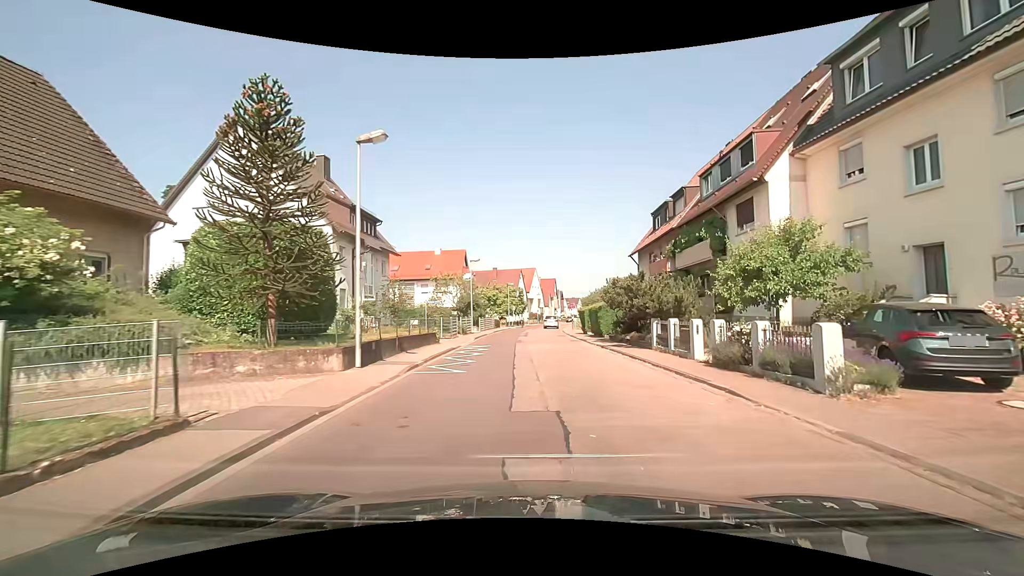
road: tertiary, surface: asphalt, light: Day
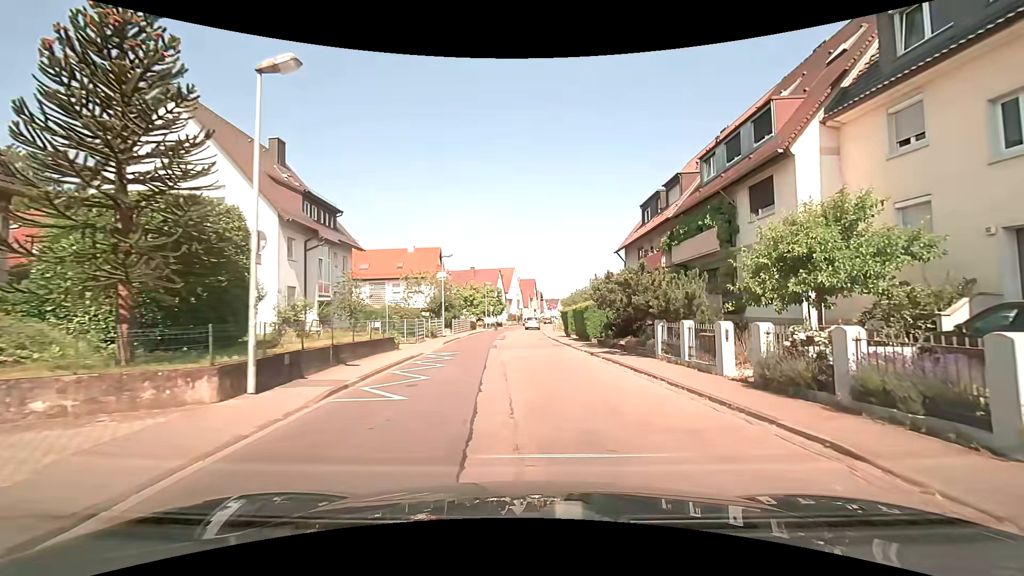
(0.0, +3.8) m; +1°
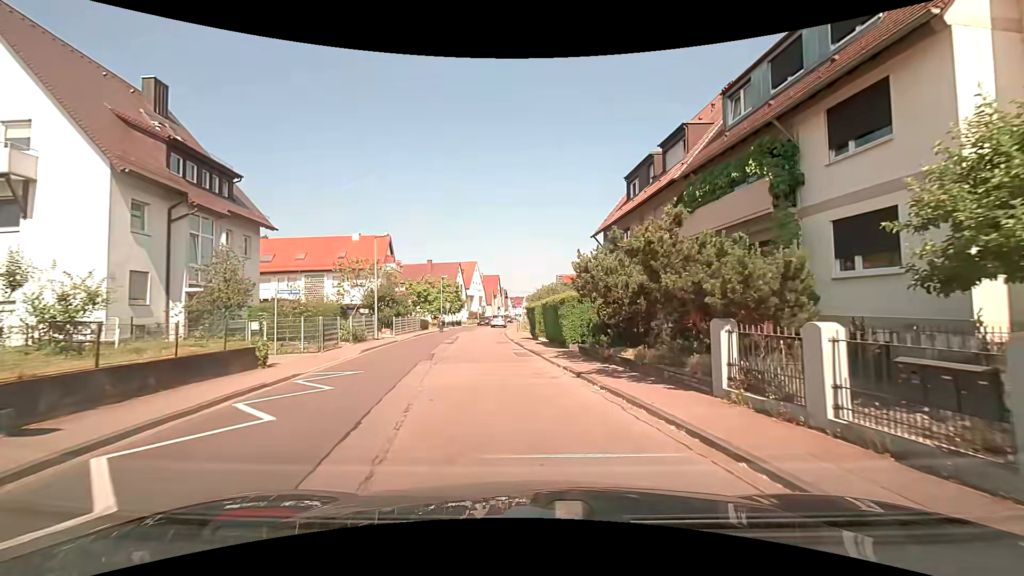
(+0.4, +7.8) m; +3°
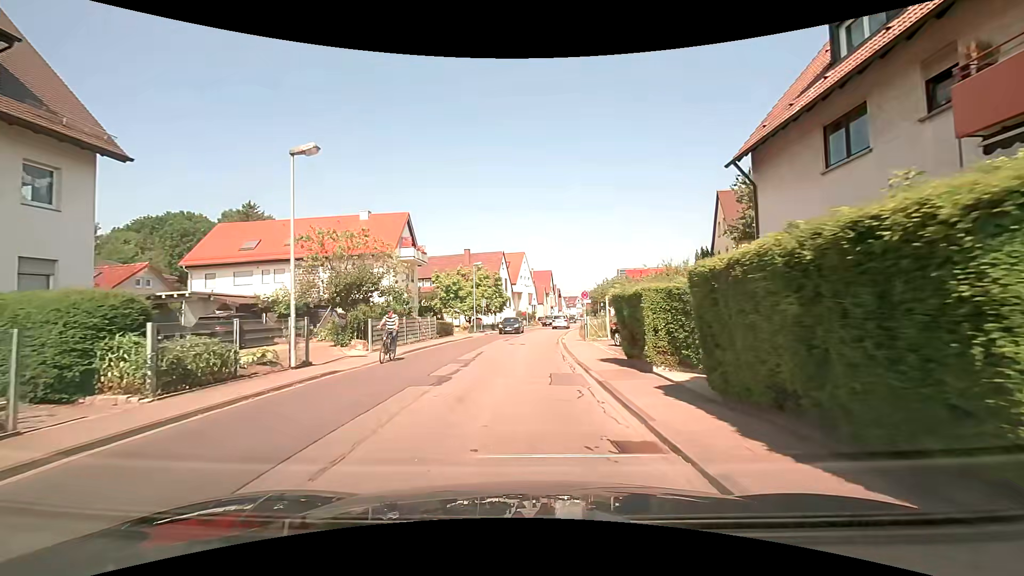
(-0.5, +15.8) m; -5°
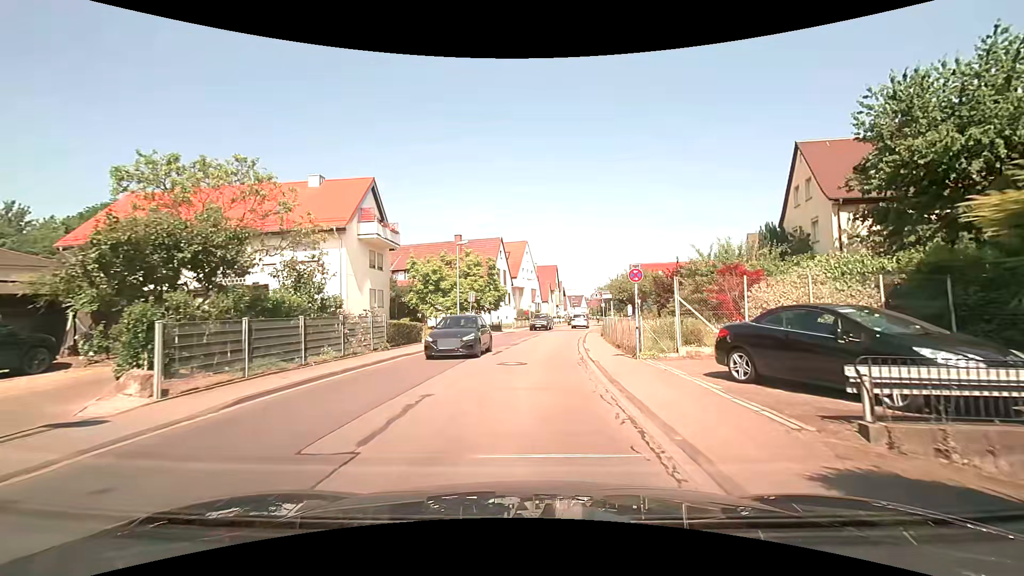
(0.0, +11.8) m; +1°
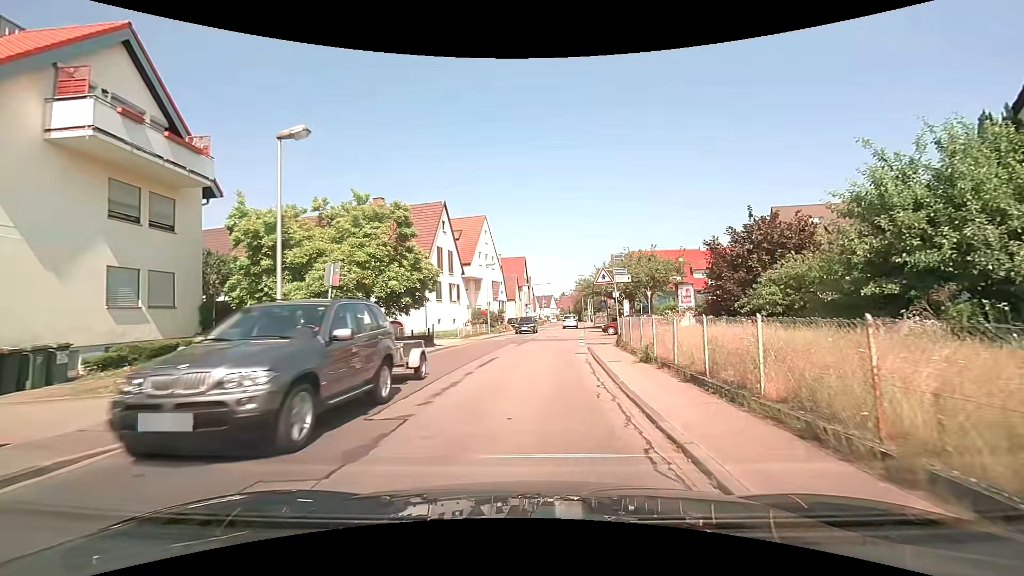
(+0.5, +19.3) m; +3°
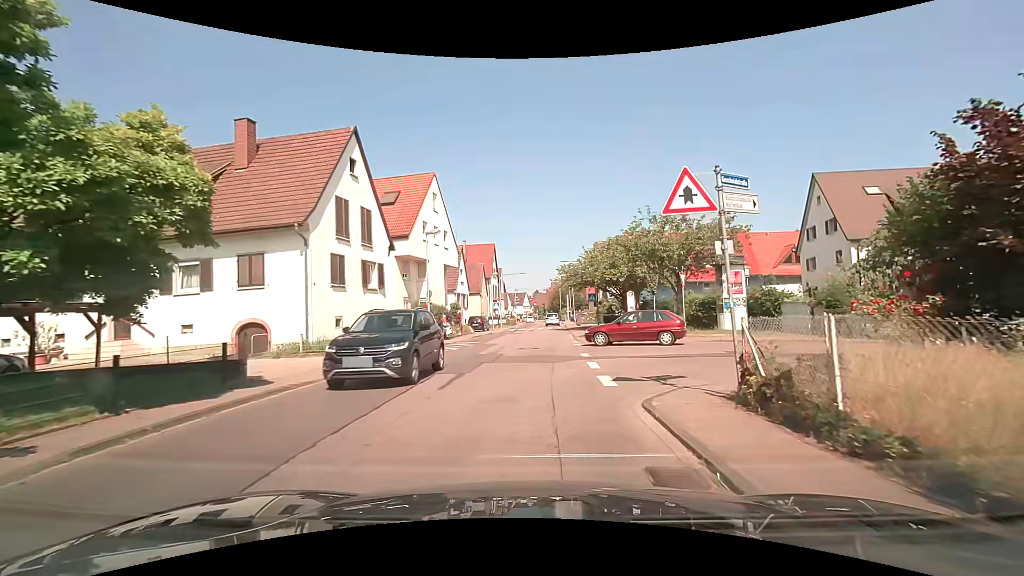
(+0.4, +14.8) m; +3°
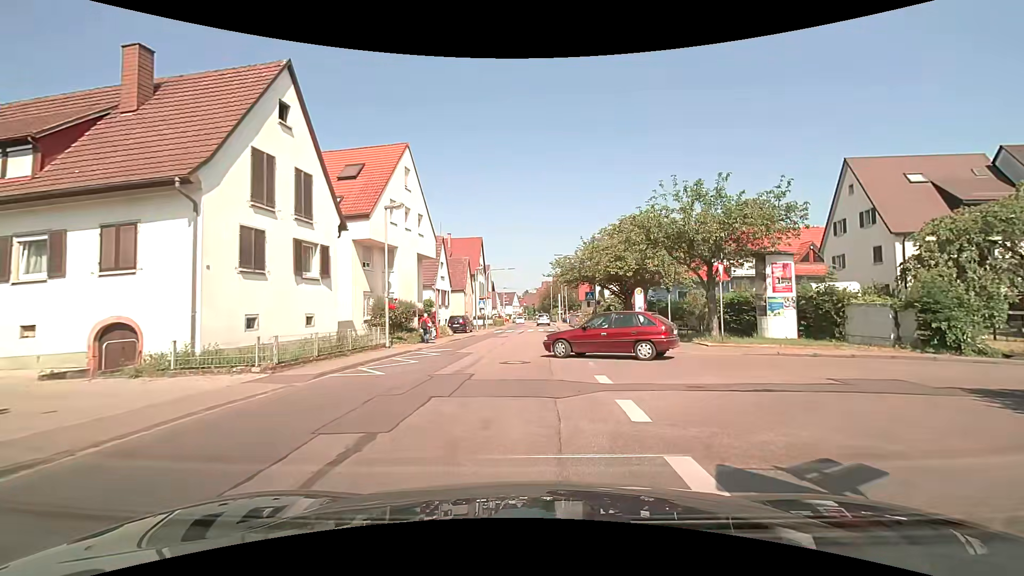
(0.0, +5.9) m; +3°
